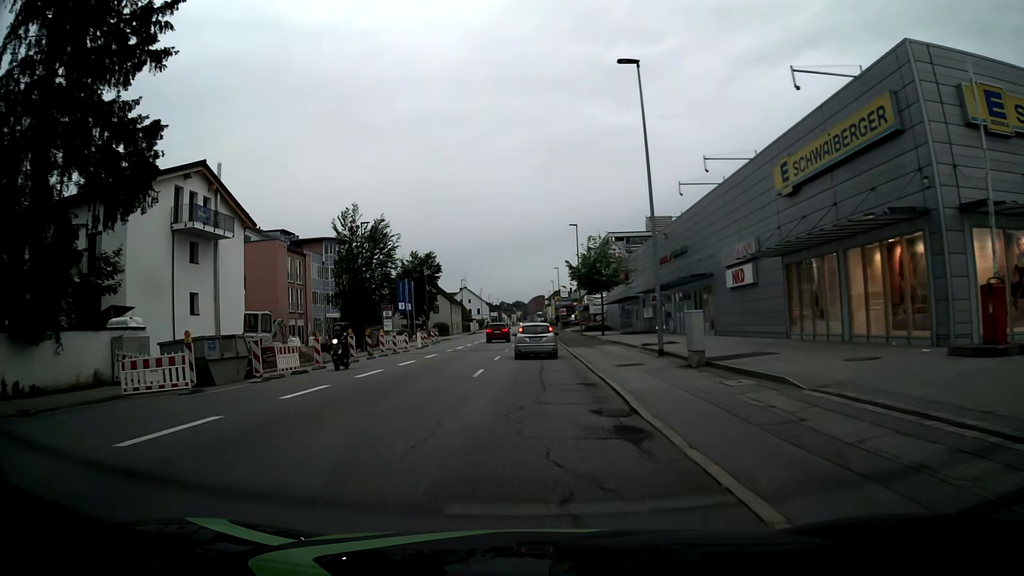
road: tertiary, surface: asphalt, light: Day
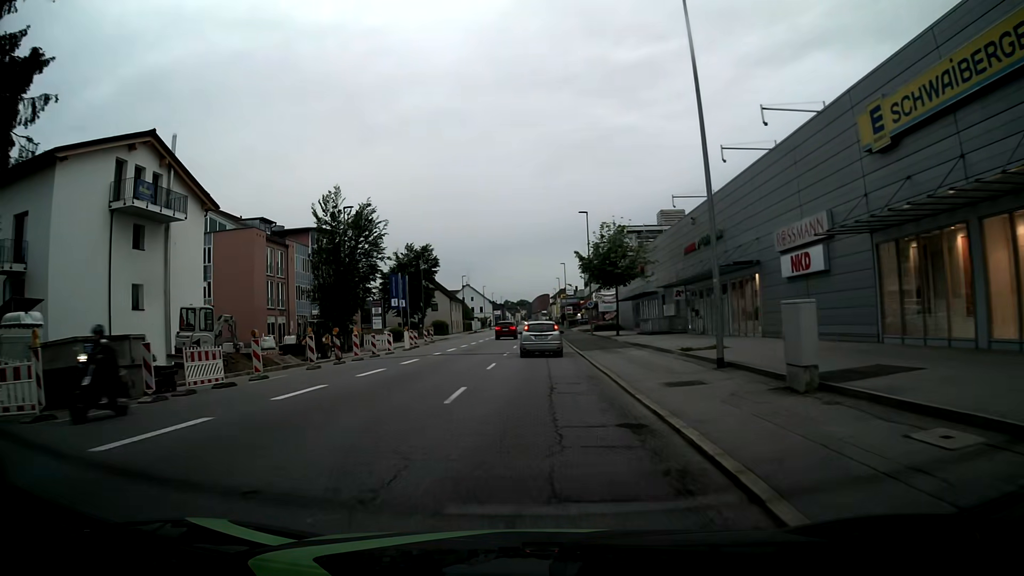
(0.0, +6.7) m; 0°
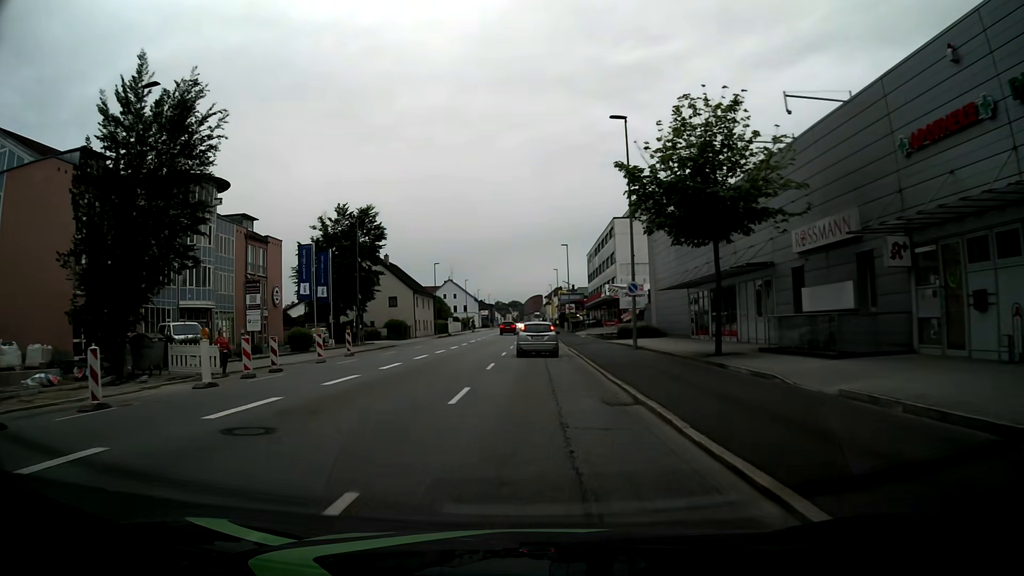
(0.0, +27.1) m; +1°
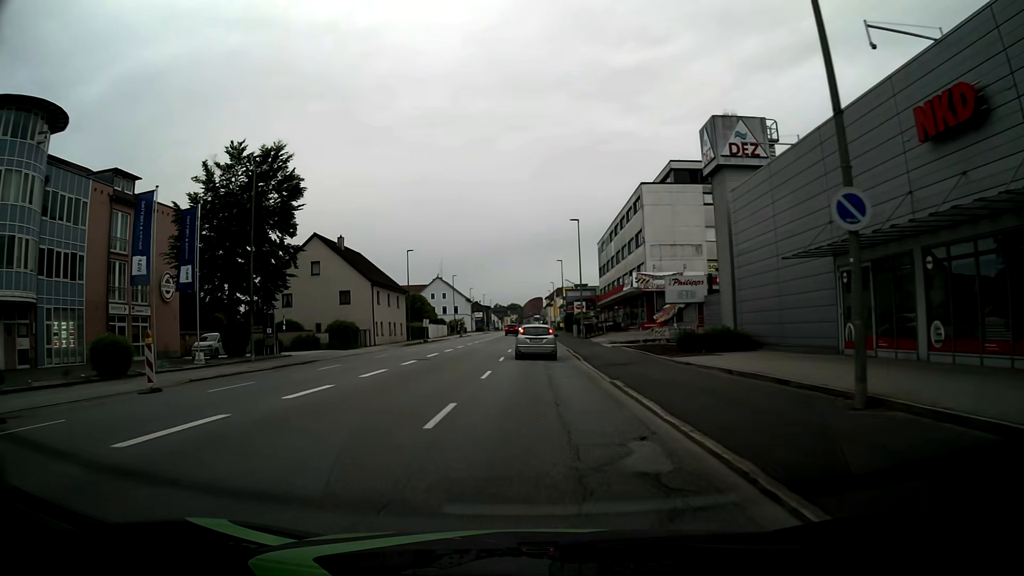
(0.0, +20.7) m; 0°
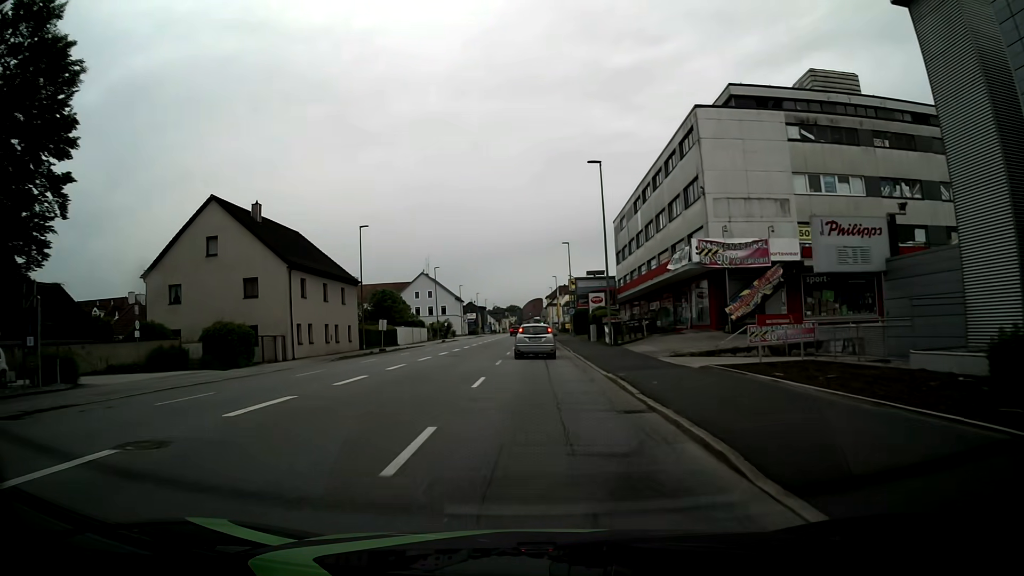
(0.0, +20.9) m; 0°
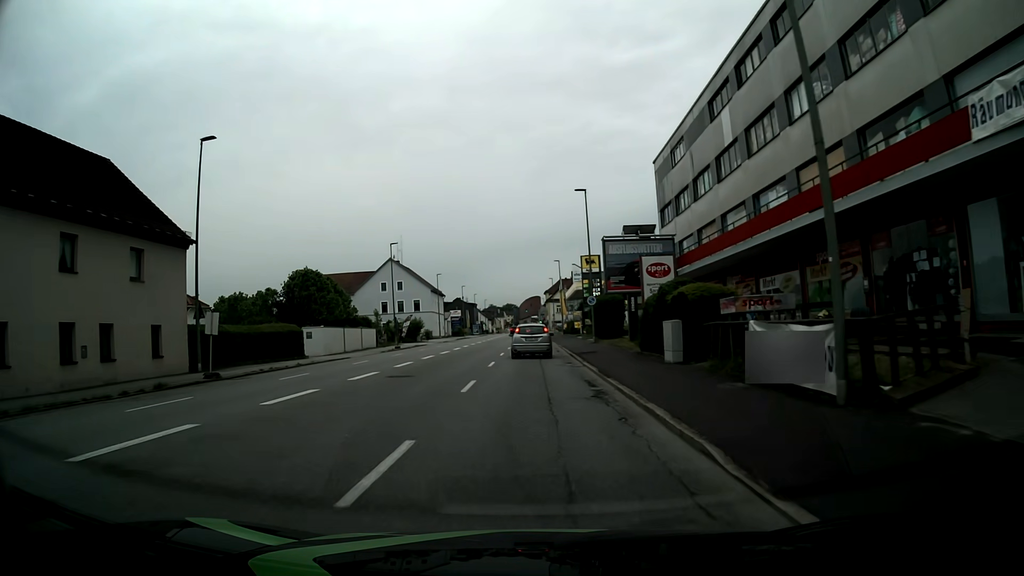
(+0.1, +28.2) m; 0°
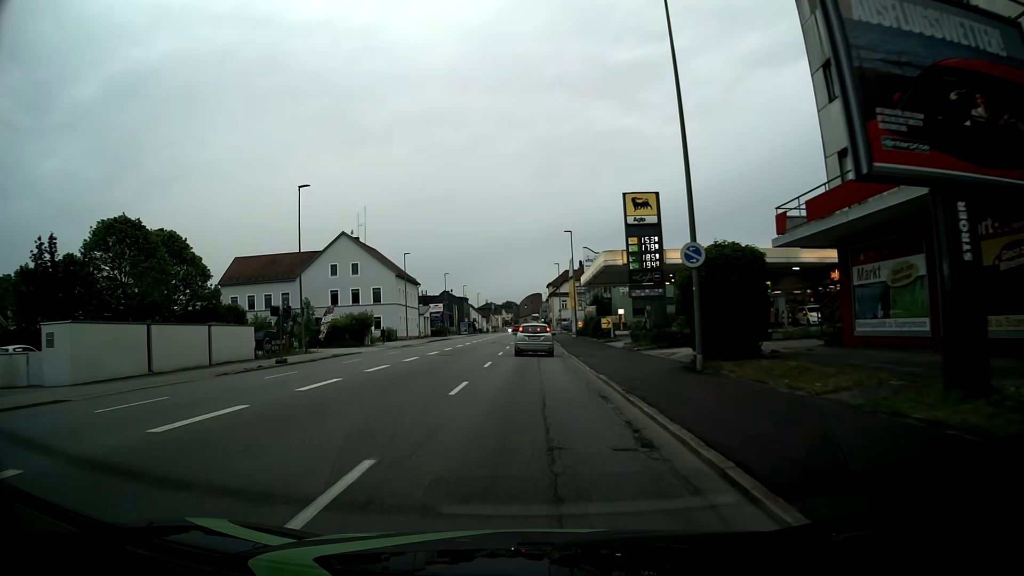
(0.0, +28.1) m; 0°
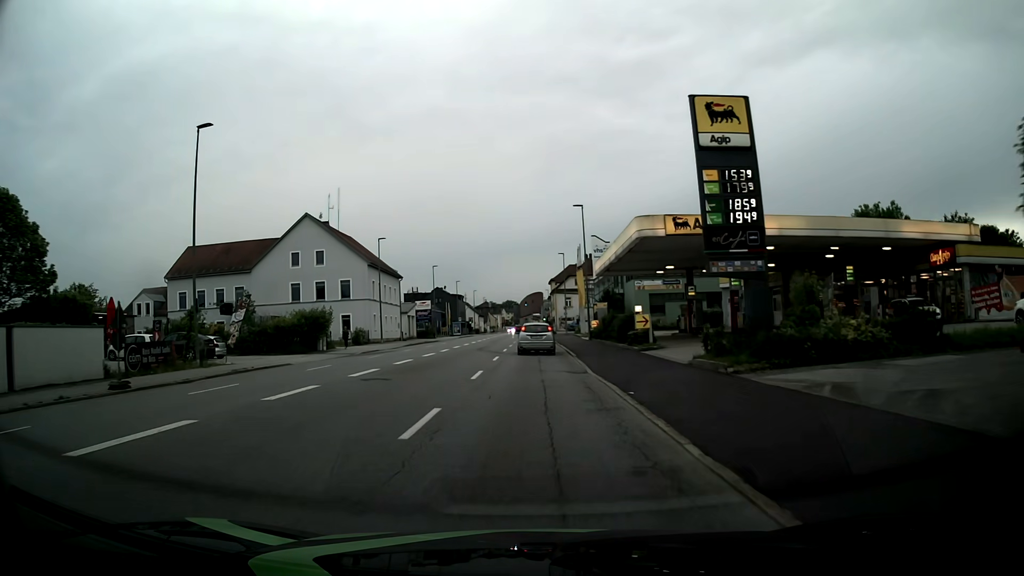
(0.0, +14.0) m; 0°
(0, +10) (0, +20) (0, +30) (0, +40) (0, +50) (0, +60) (0, +70) (0, +80) (0, +90) (0, +100) m
